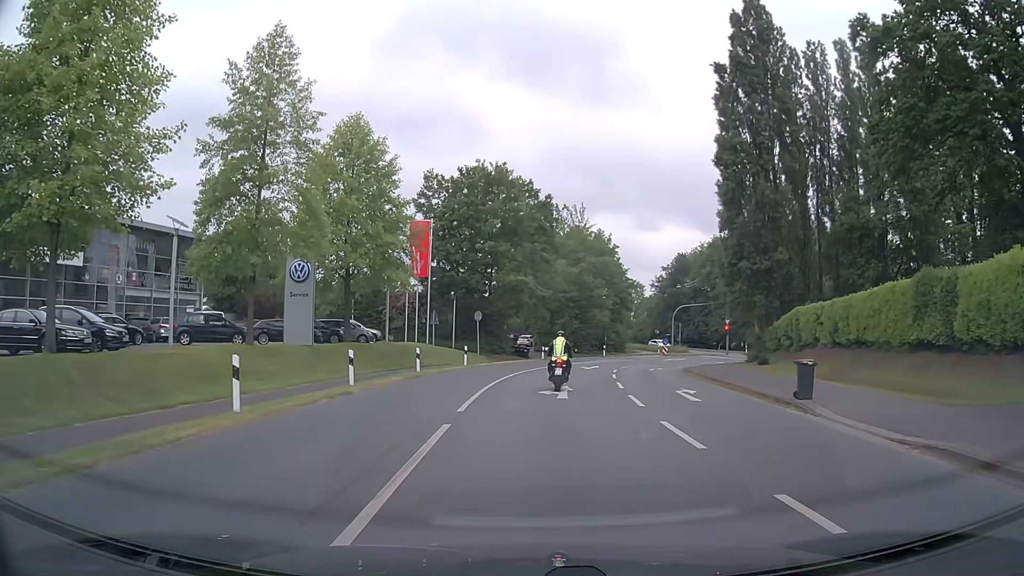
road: secondary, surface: asphalt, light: Day
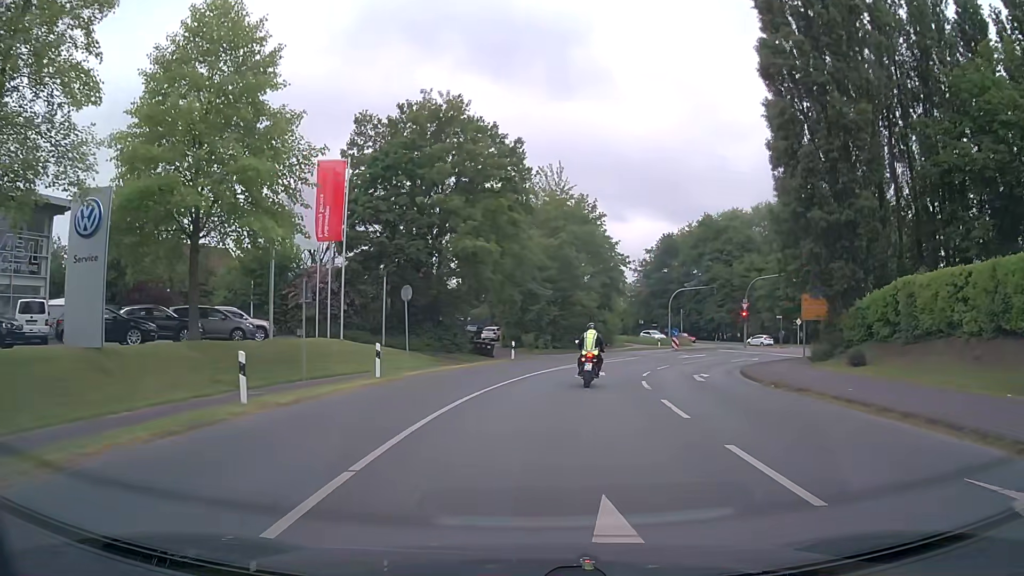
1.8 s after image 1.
(+0.2, +15.9) m; +2°
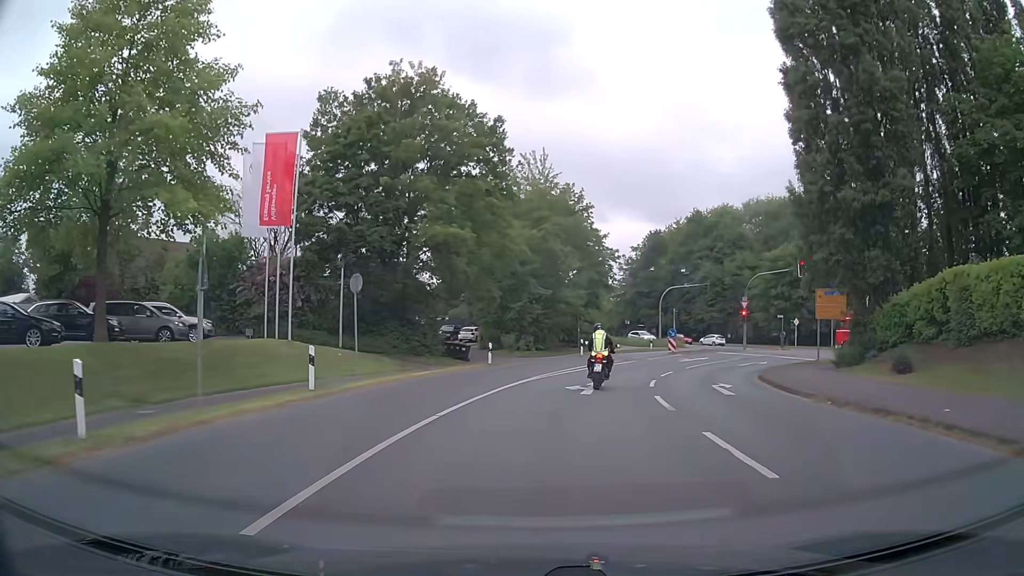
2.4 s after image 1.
(+0.1, +4.9) m; +2°
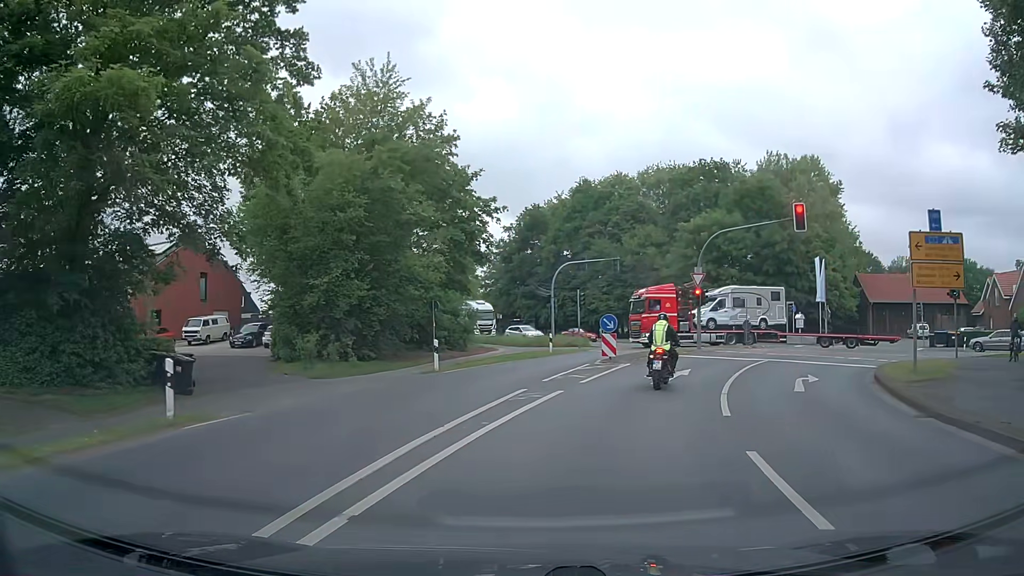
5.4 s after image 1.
(+1.6, +20.4) m; +12°
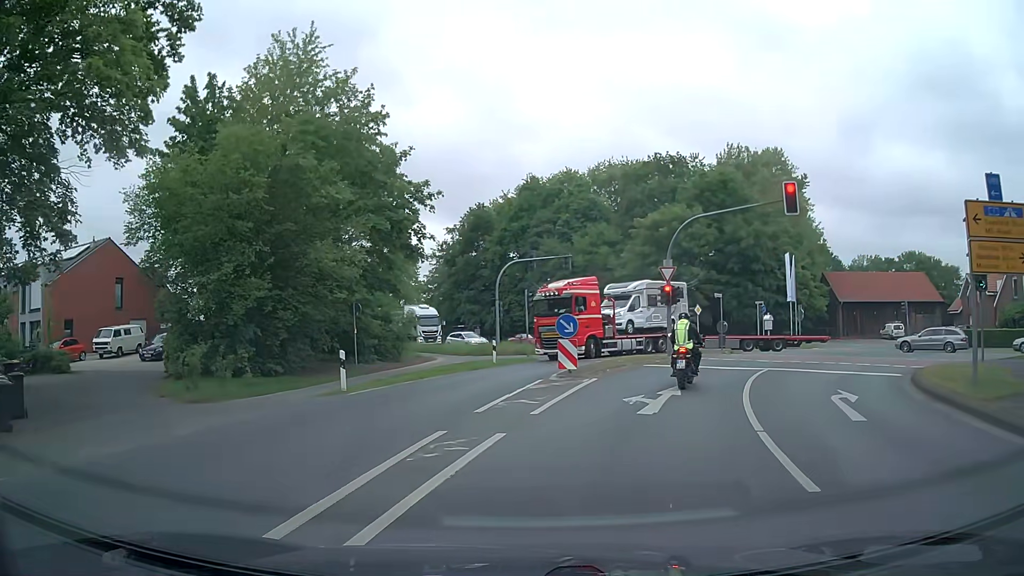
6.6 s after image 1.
(+0.2, +5.4) m; +5°
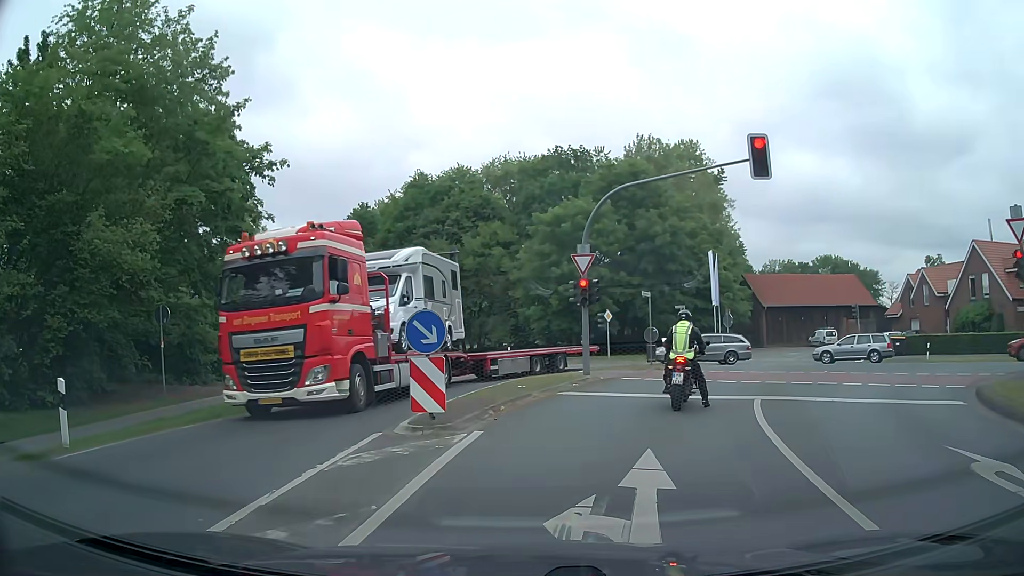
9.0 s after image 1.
(+0.3, +7.9) m; +9°
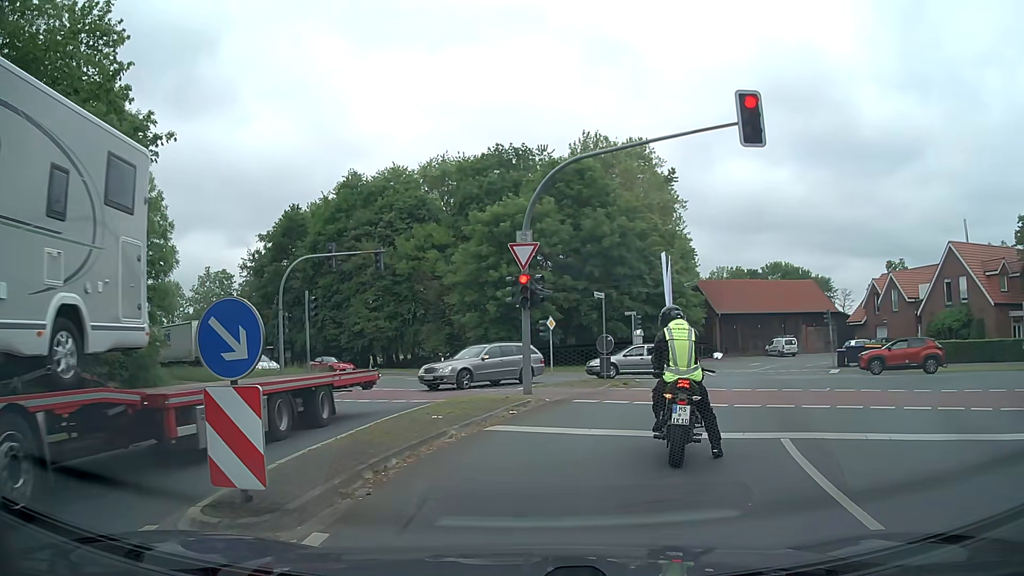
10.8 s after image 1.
(0.0, +4.4) m; +2°
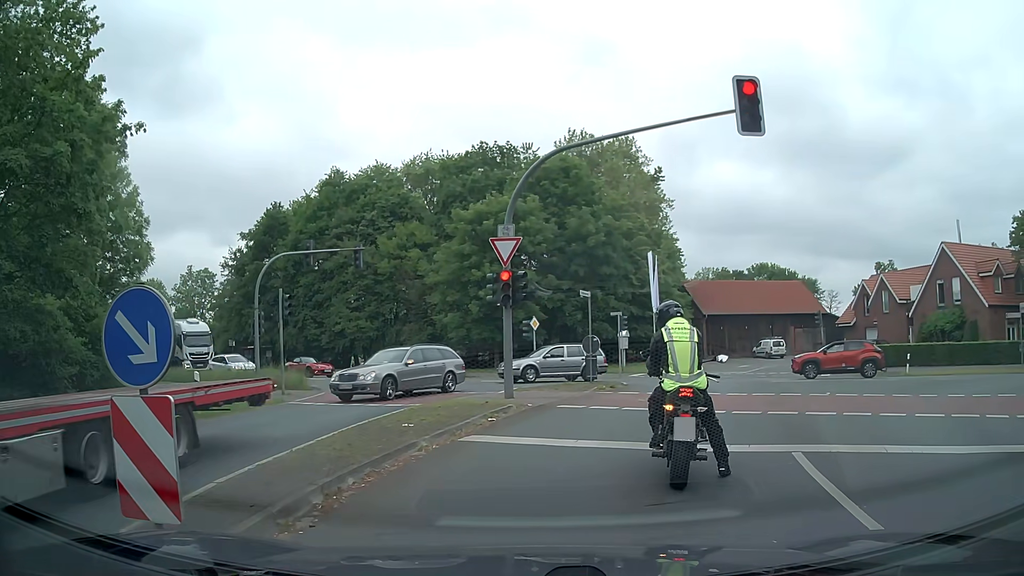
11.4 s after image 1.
(0.0, +1.0) m; +1°
